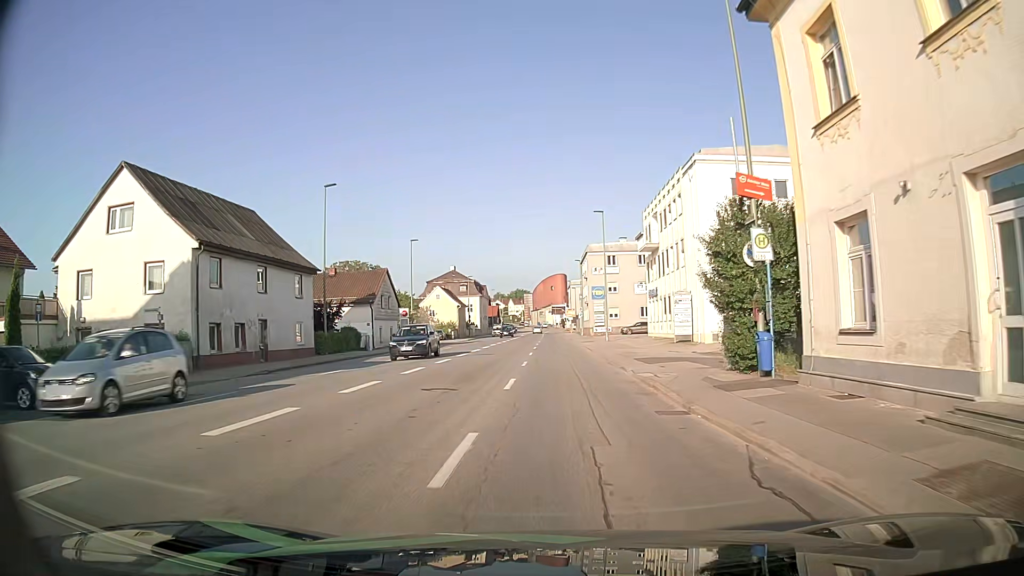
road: tertiary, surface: asphalt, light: Day
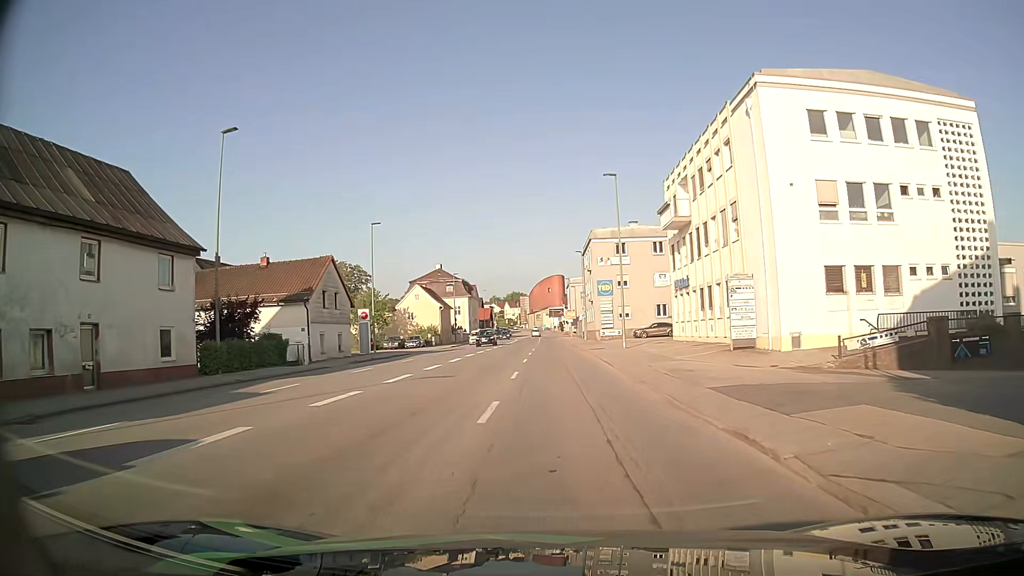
(+0.1, +13.8) m; +1°
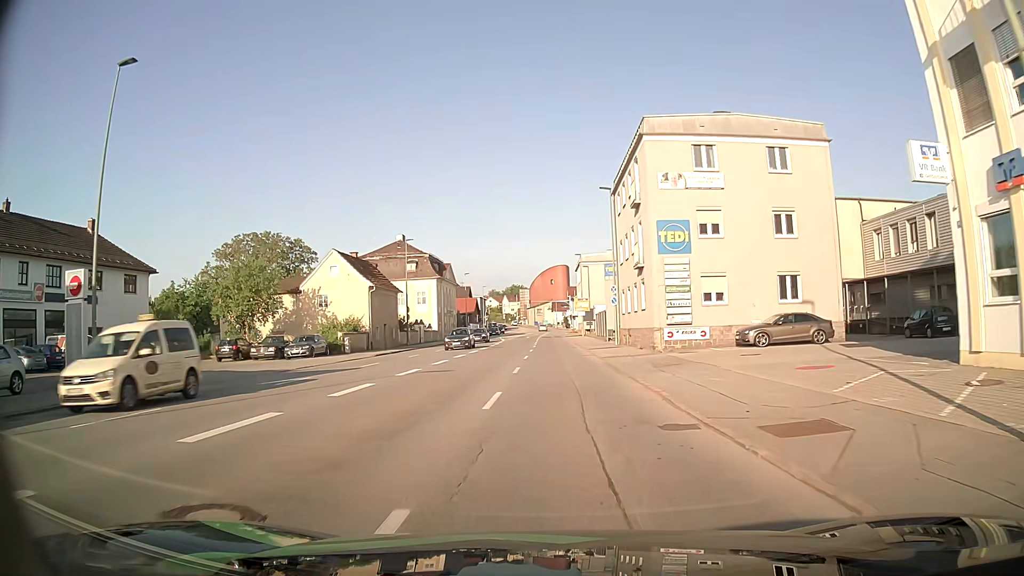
(-0.5, +34.9) m; -1°
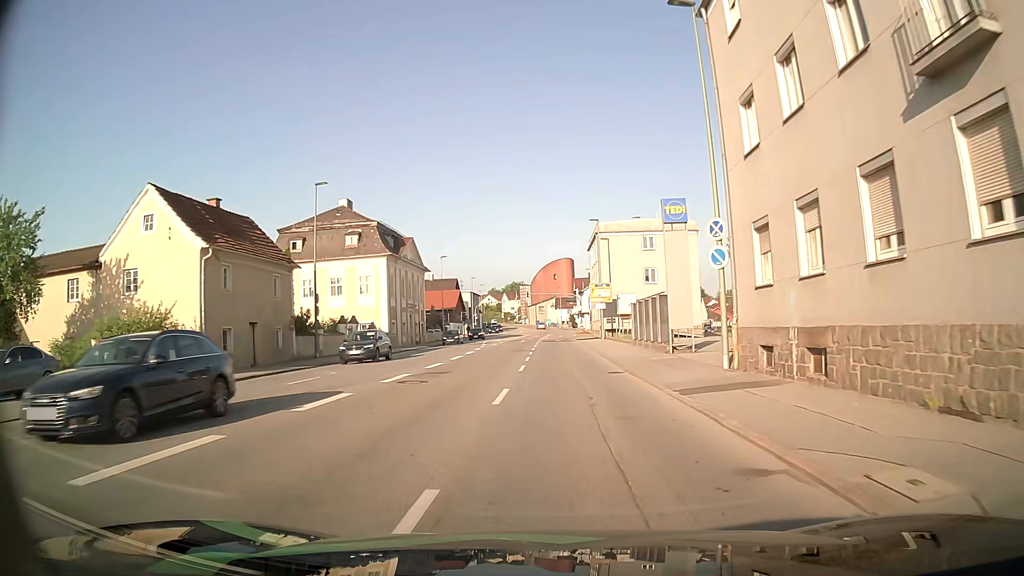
(-0.1, +26.4) m; 0°
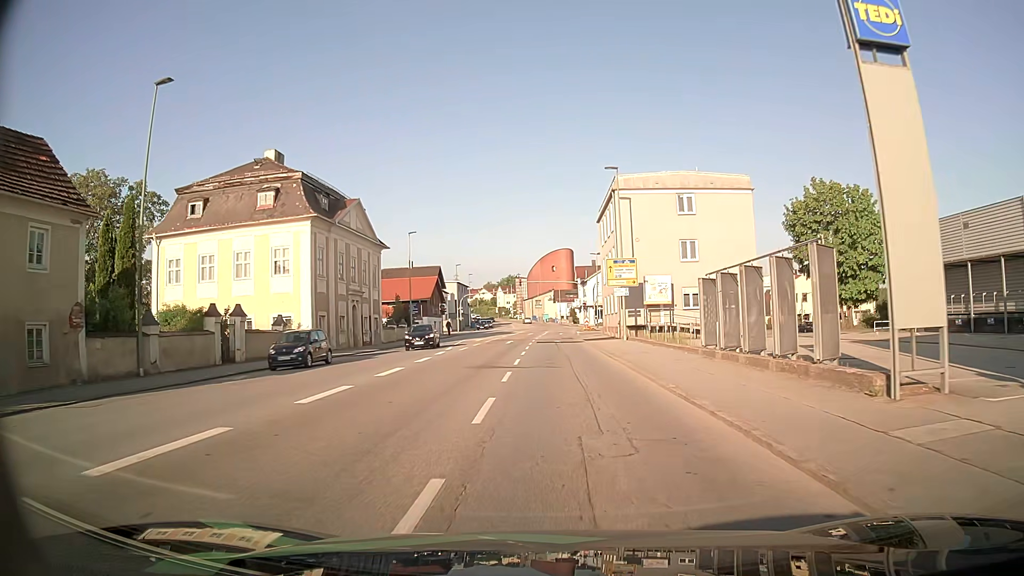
(0.0, +17.8) m; 0°
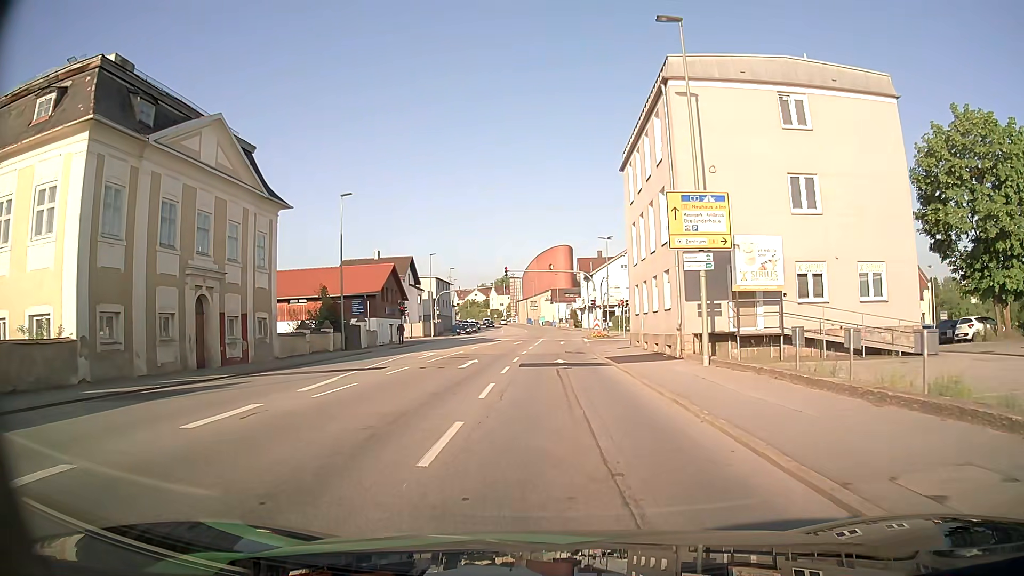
(0.0, +20.6) m; 0°
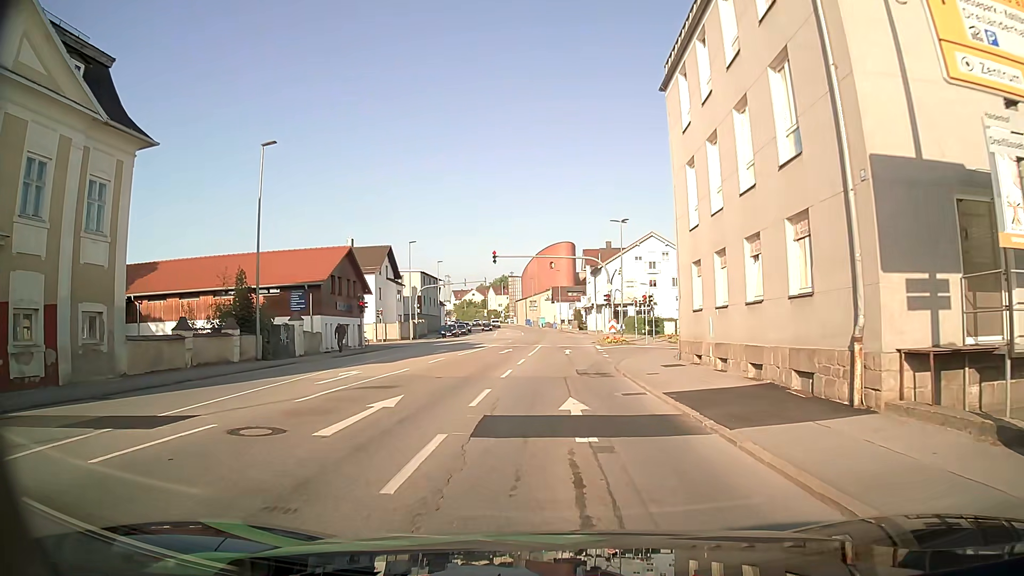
(0.0, +13.2) m; 0°
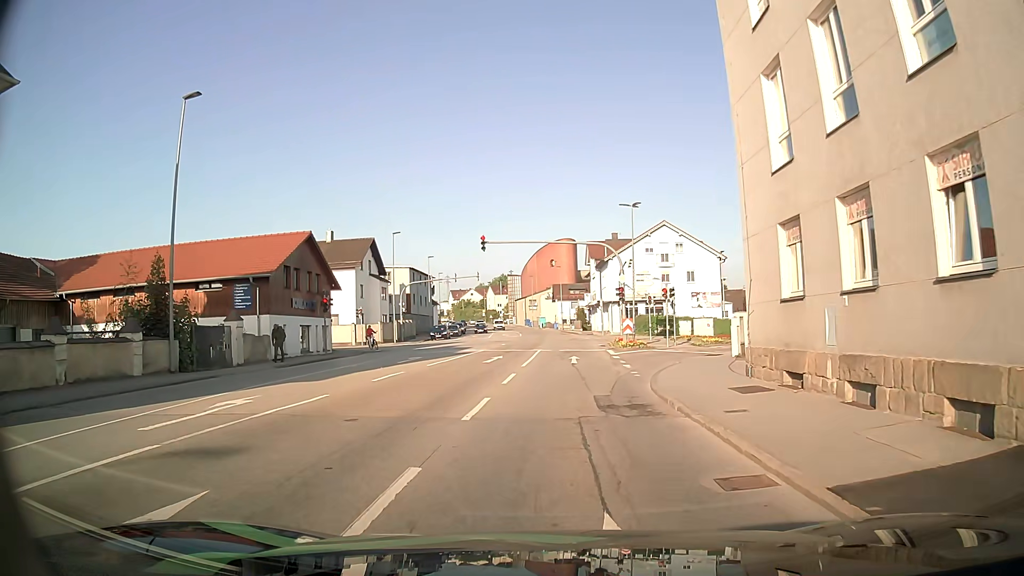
(0.0, +7.8) m; 0°
